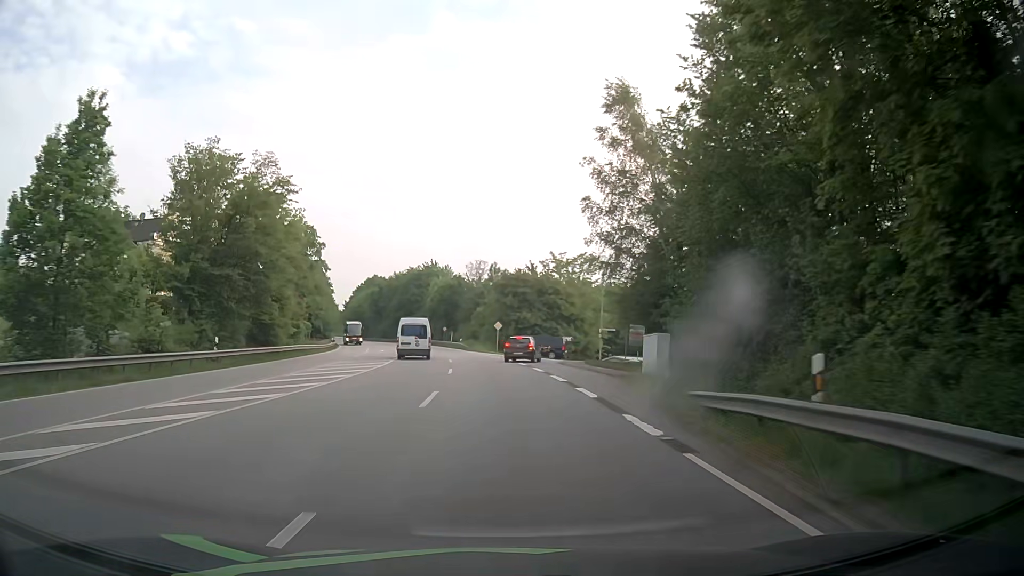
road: primary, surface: asphalt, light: Day
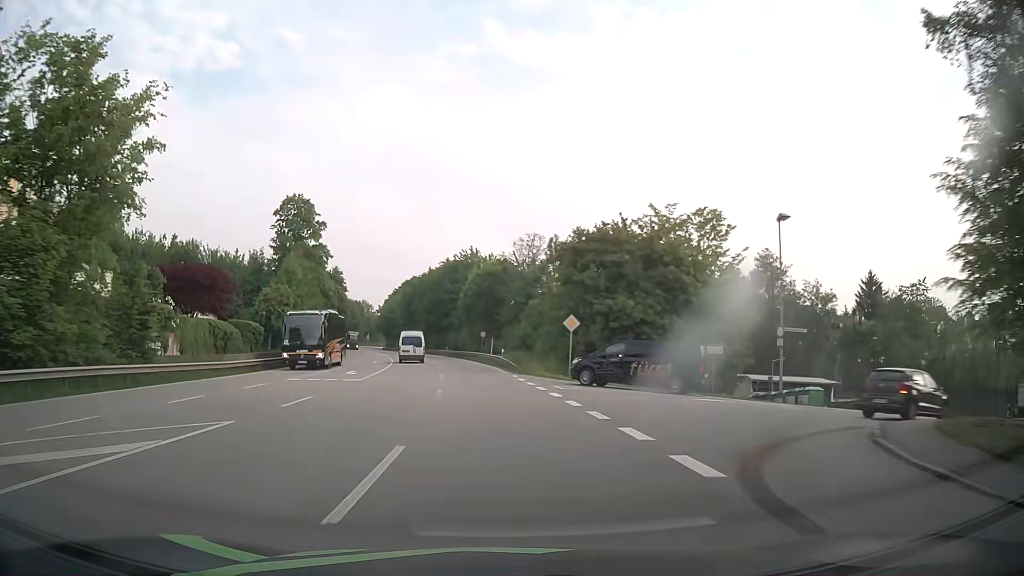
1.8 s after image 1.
(-1.0, +32.4) m; -4°
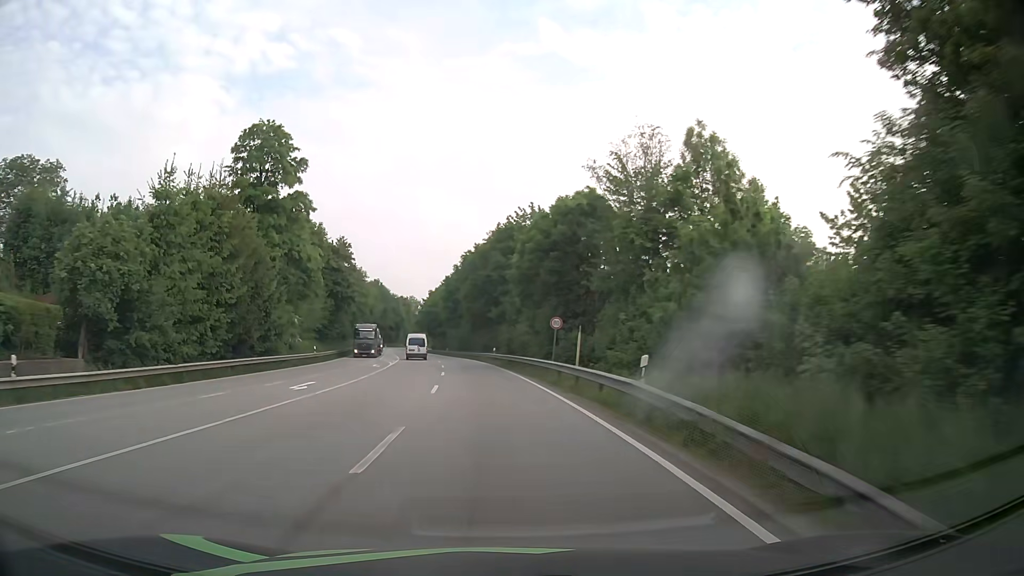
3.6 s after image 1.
(-1.7, +34.1) m; -5°
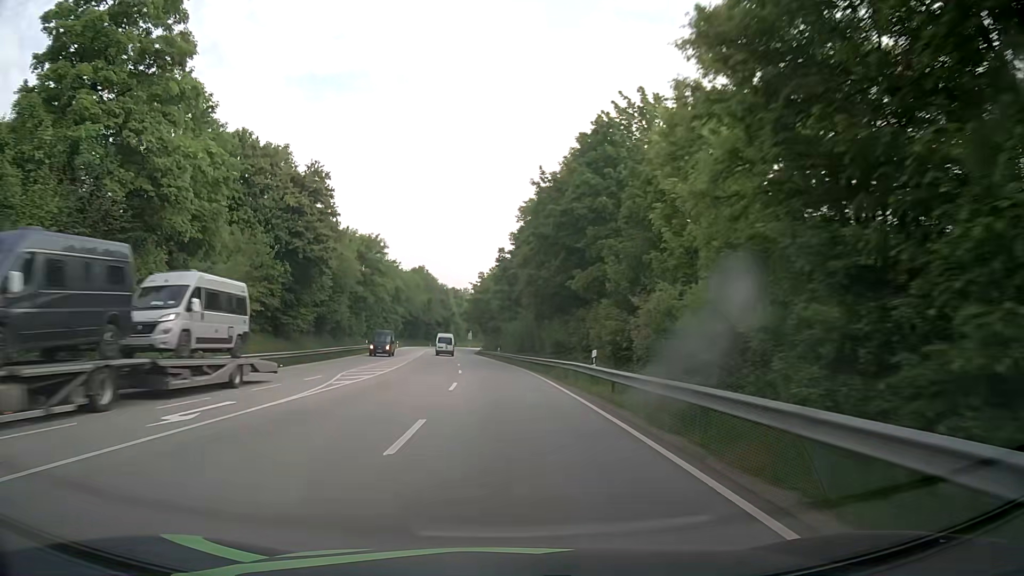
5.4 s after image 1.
(-1.6, +35.1) m; -5°
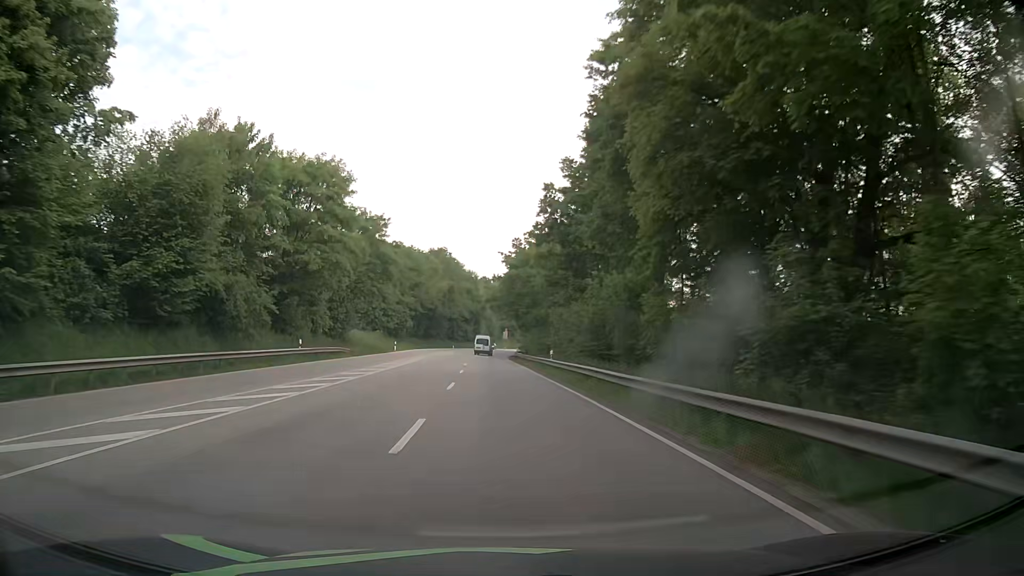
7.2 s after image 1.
(-1.2, +36.0) m; -3°
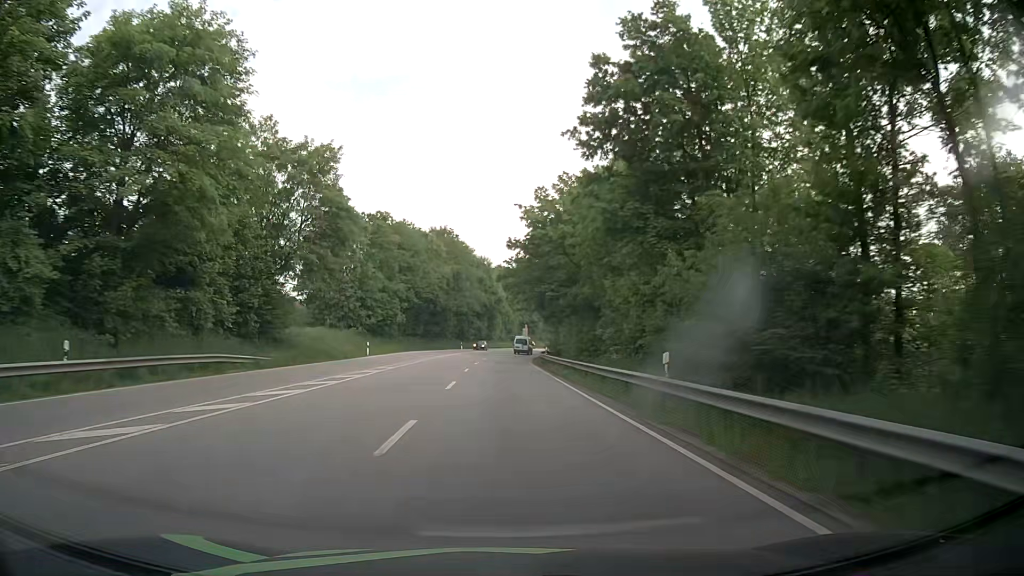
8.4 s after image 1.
(-0.5, +24.4) m; -2°
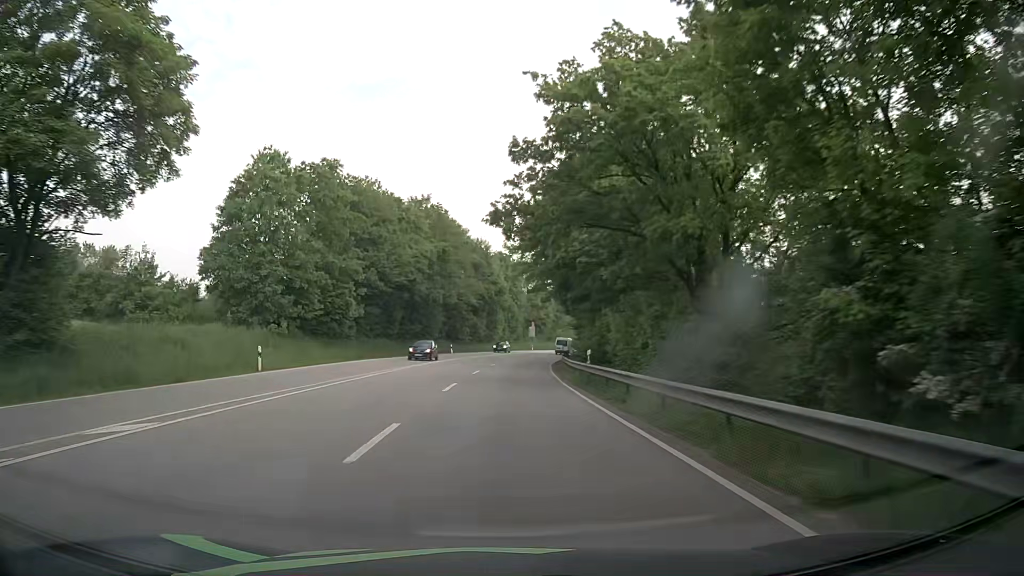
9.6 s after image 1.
(0.0, +24.6) m; 0°
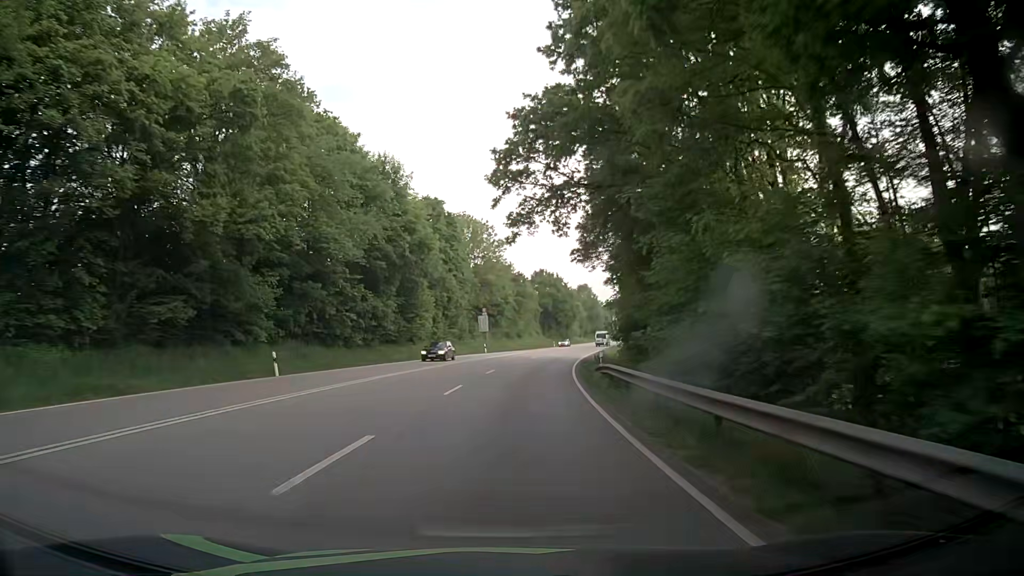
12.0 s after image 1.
(+1.6, +49.4) m; +4°
(0, +10) (+1, +20) (+1, +30) (+2, +40) (+3, +50) (+5, +60) (+7, +70) (+9, +79) (+11, +89) (+13, +99) m
